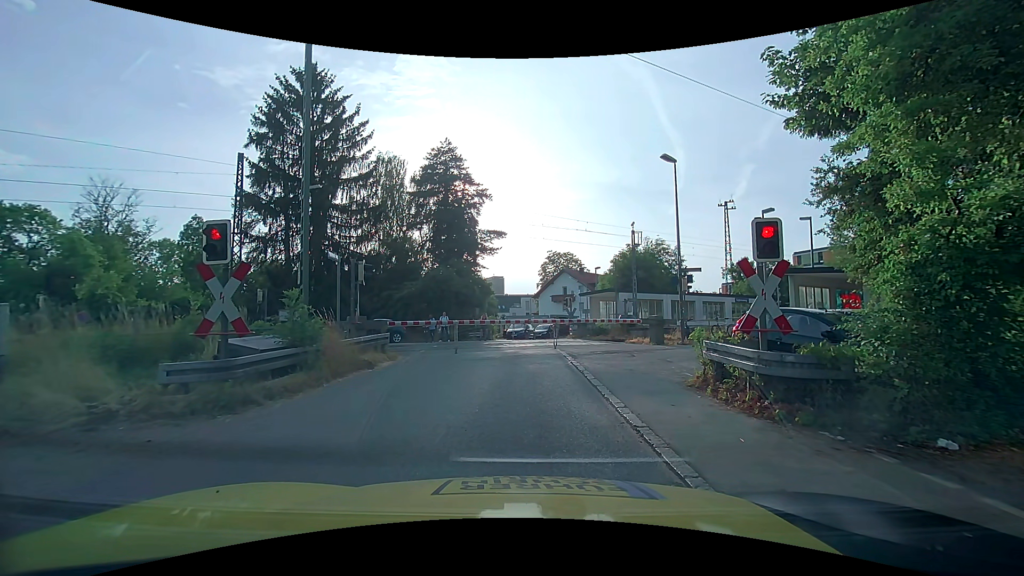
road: unclassified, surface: asphalt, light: Day
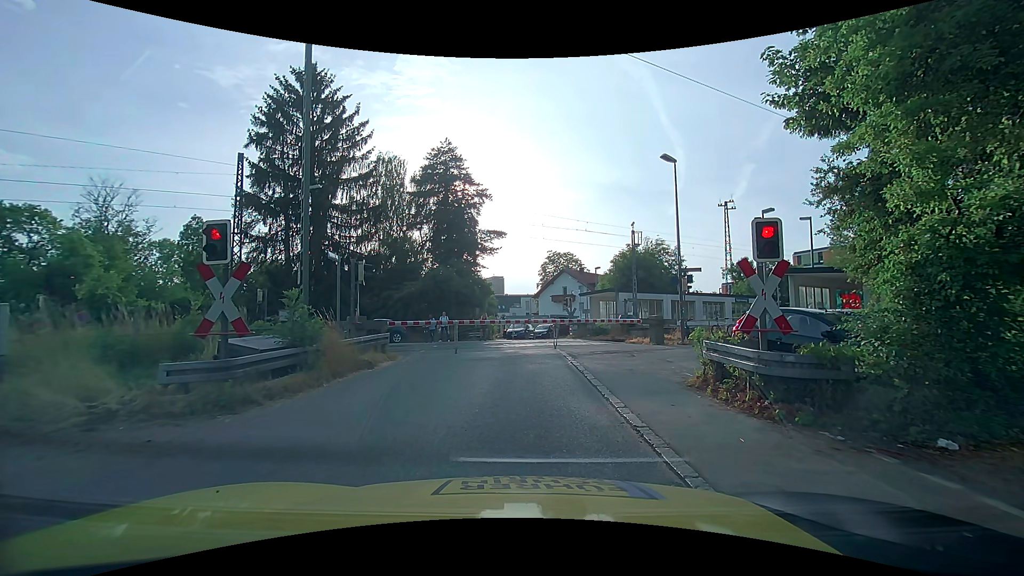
(0.0, 0.0) m; 0°
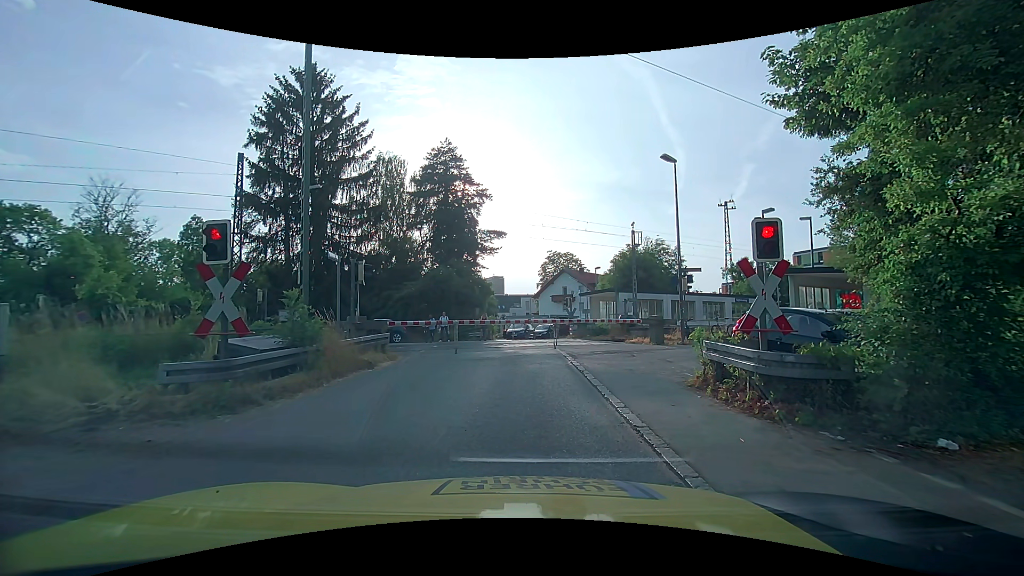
(0.0, 0.0) m; 0°
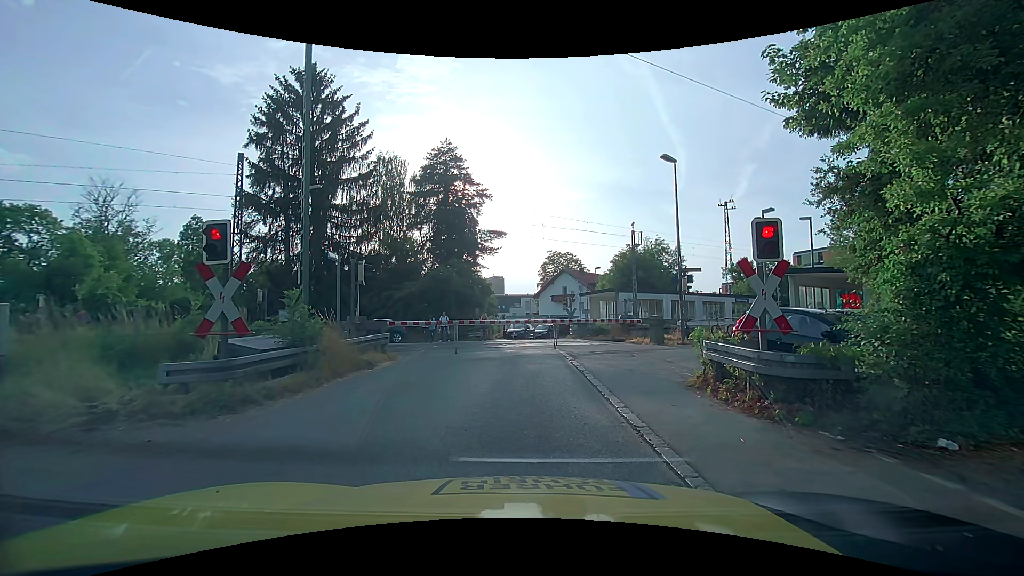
(0.0, 0.0) m; 0°
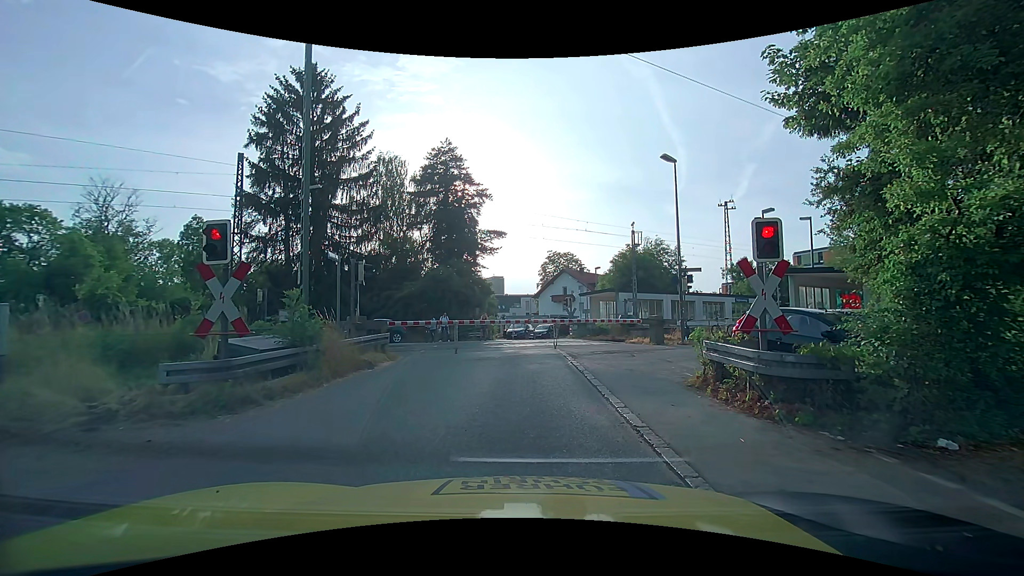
(0.0, 0.0) m; 0°
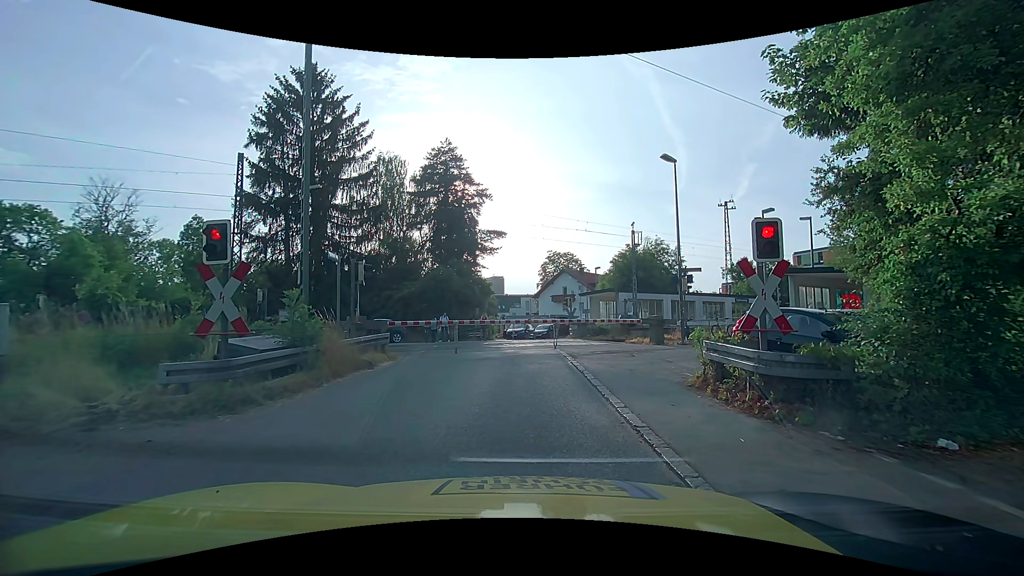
(0.0, 0.0) m; 0°
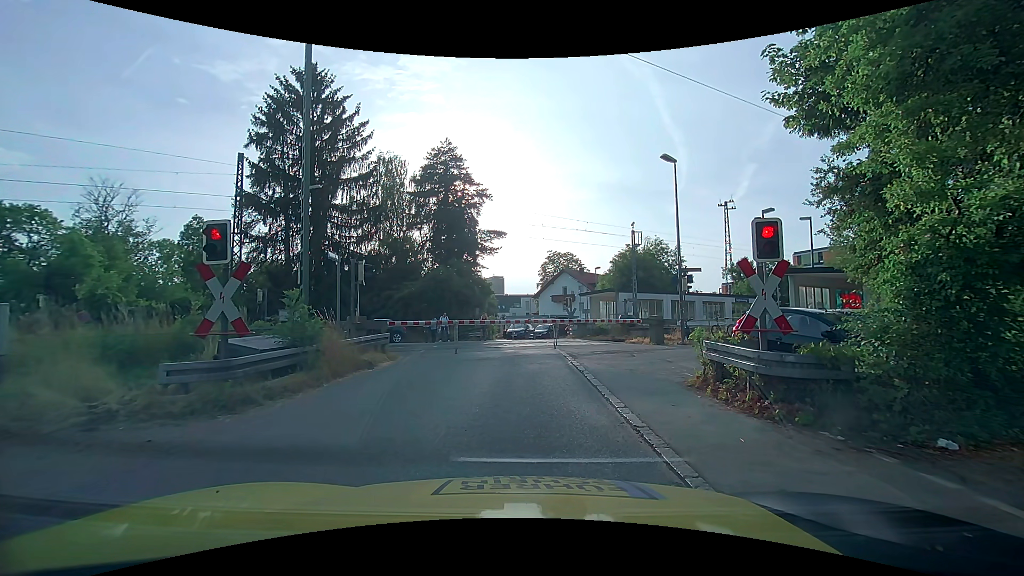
(0.0, 0.0) m; 0°
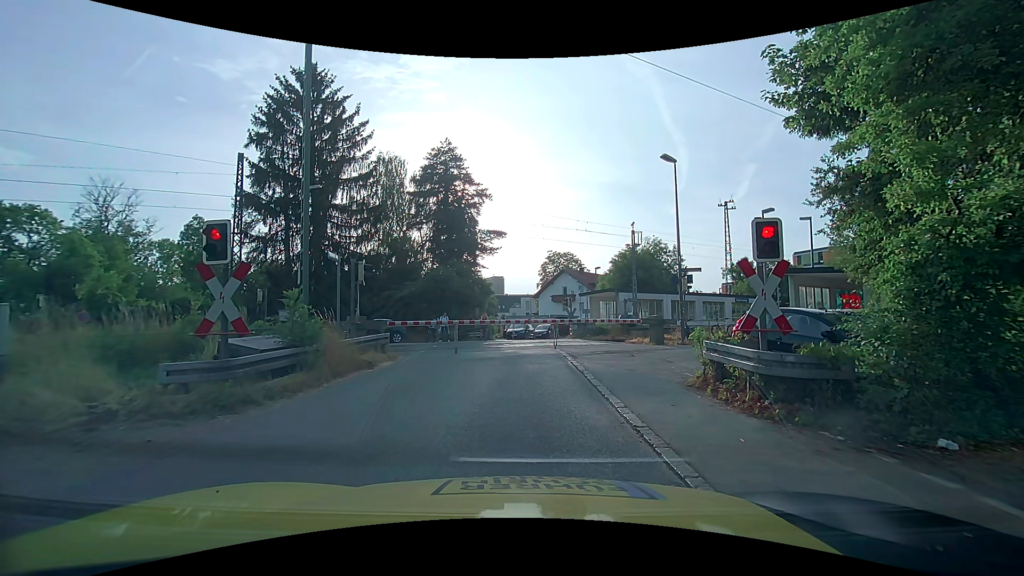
(0.0, 0.0) m; 0°
